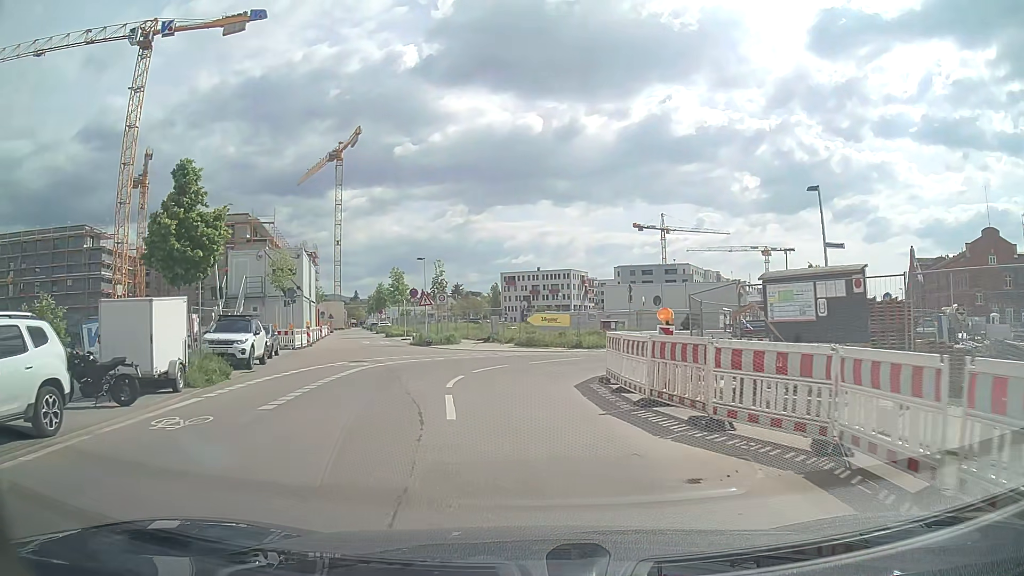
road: residential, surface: asphalt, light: Day
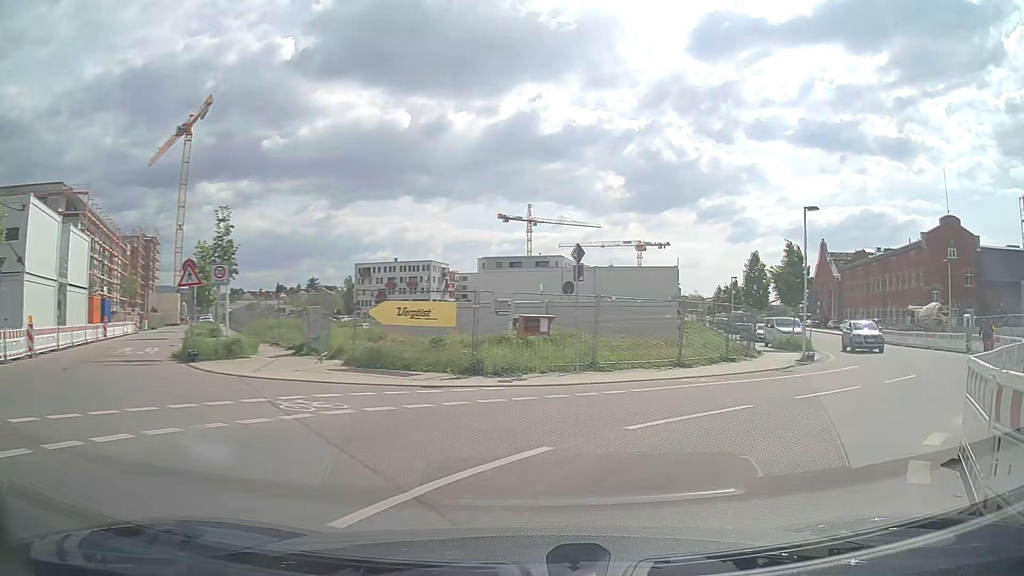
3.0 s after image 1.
(-0.1, +17.8) m; +14°
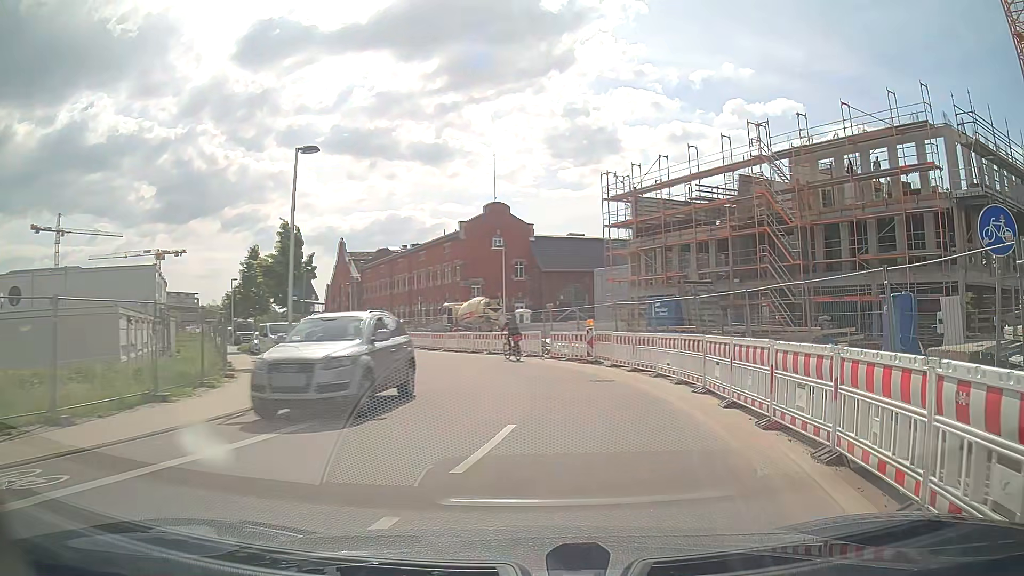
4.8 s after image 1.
(+3.5, +9.5) m; +40°
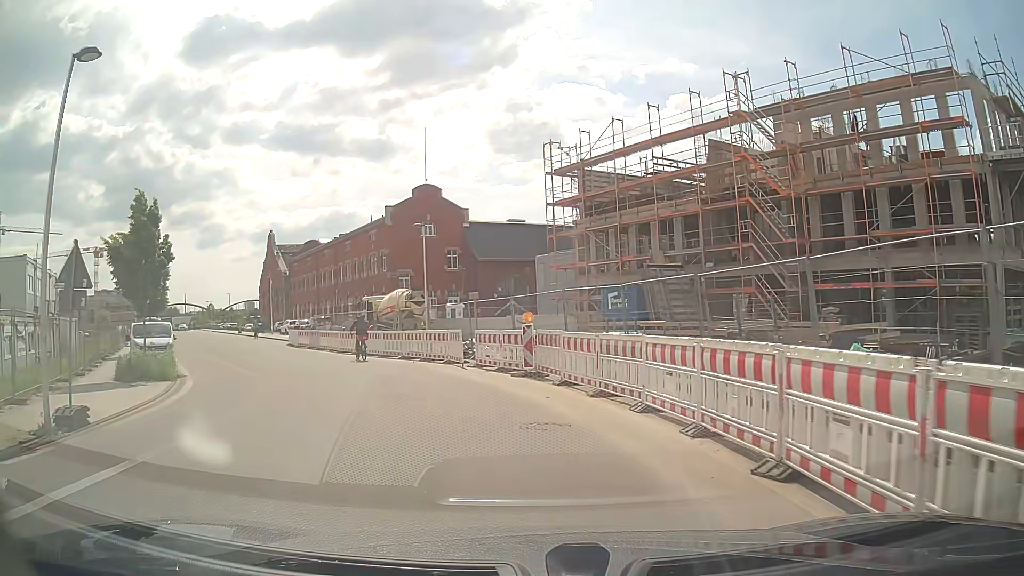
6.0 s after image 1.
(+0.6, +7.5) m; +4°
